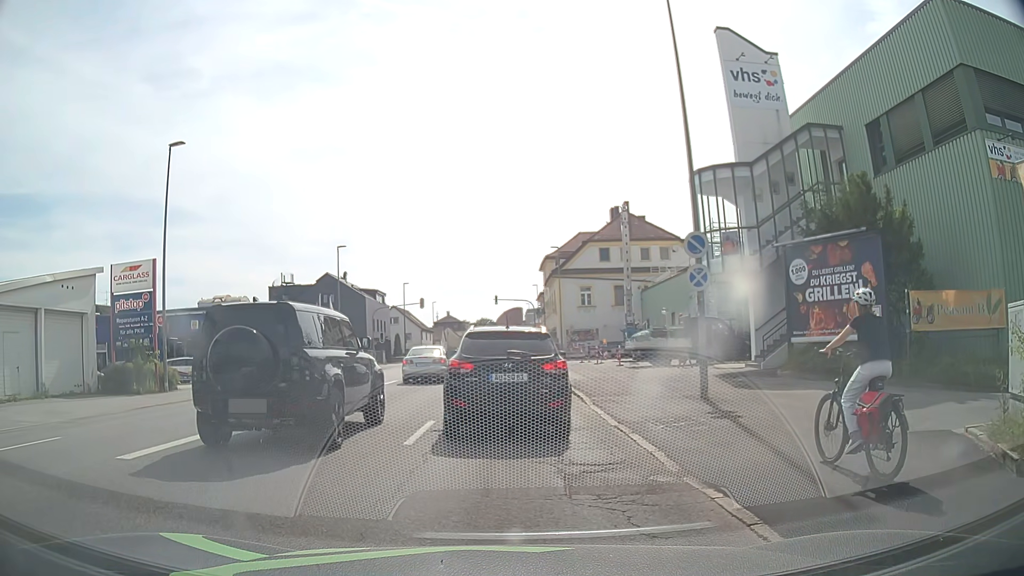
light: Day
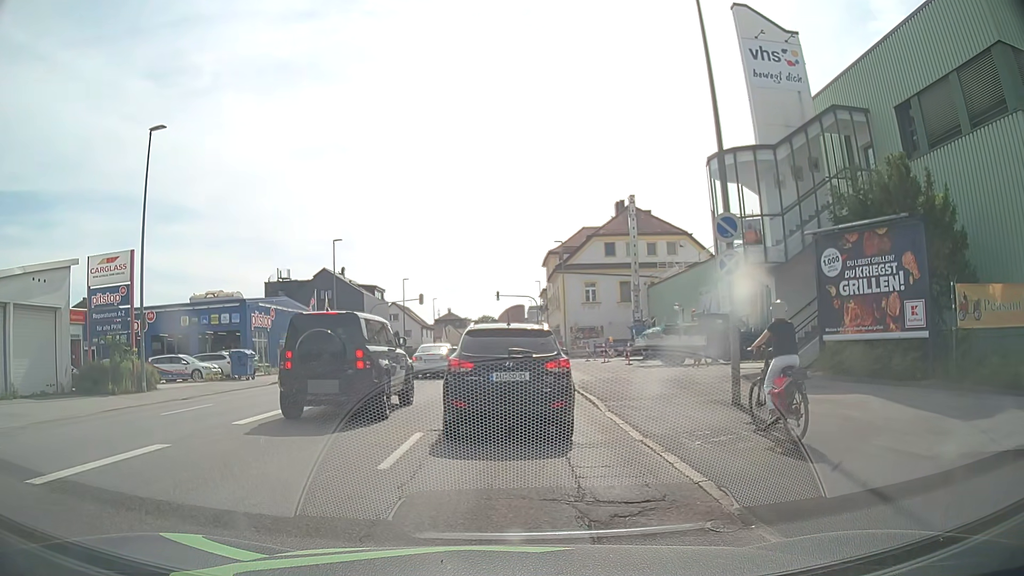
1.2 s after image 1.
(0.0, +2.0) m; +2°
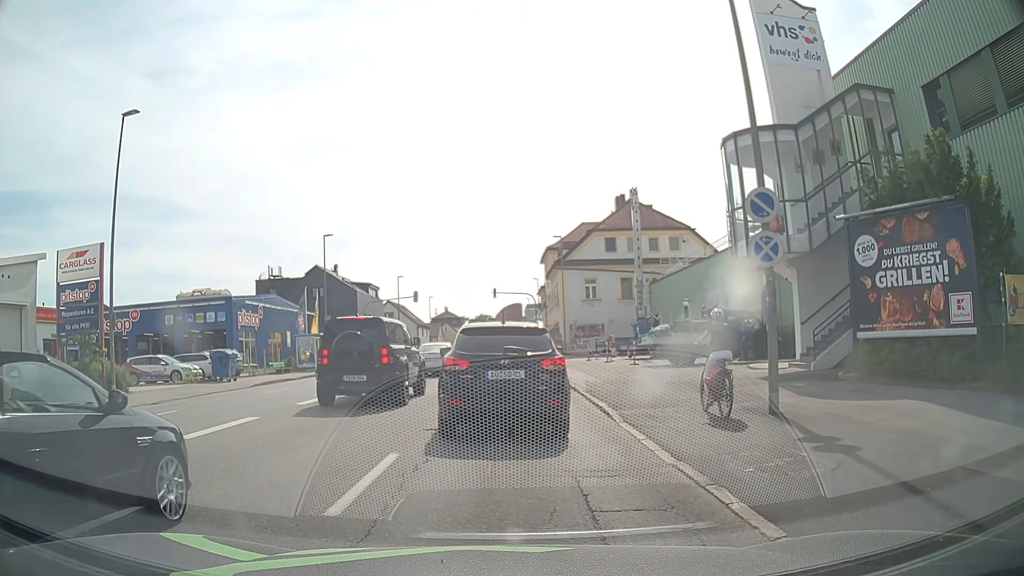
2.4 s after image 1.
(0.0, +2.1) m; 0°
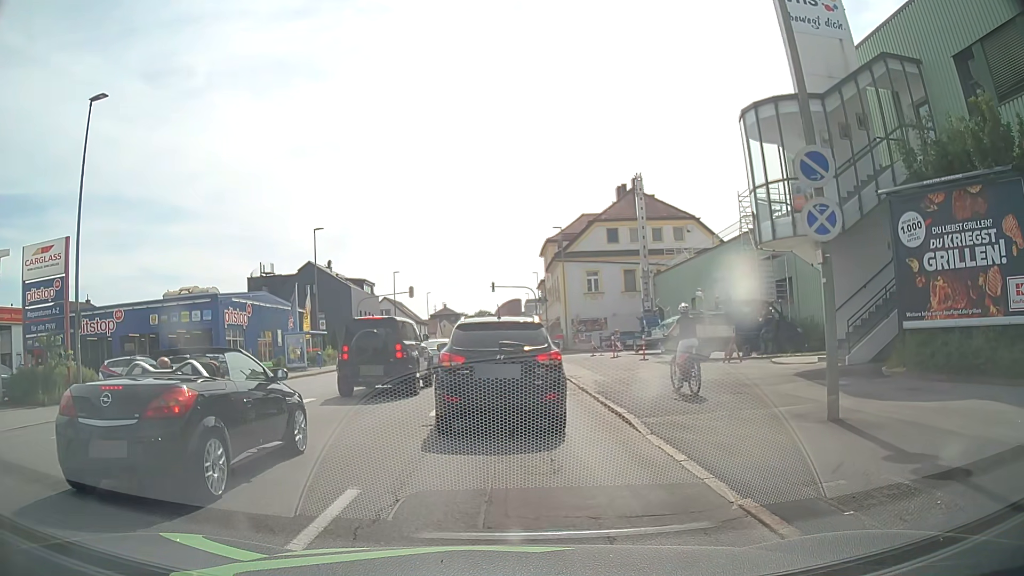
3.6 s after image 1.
(0.0, +2.2) m; +1°
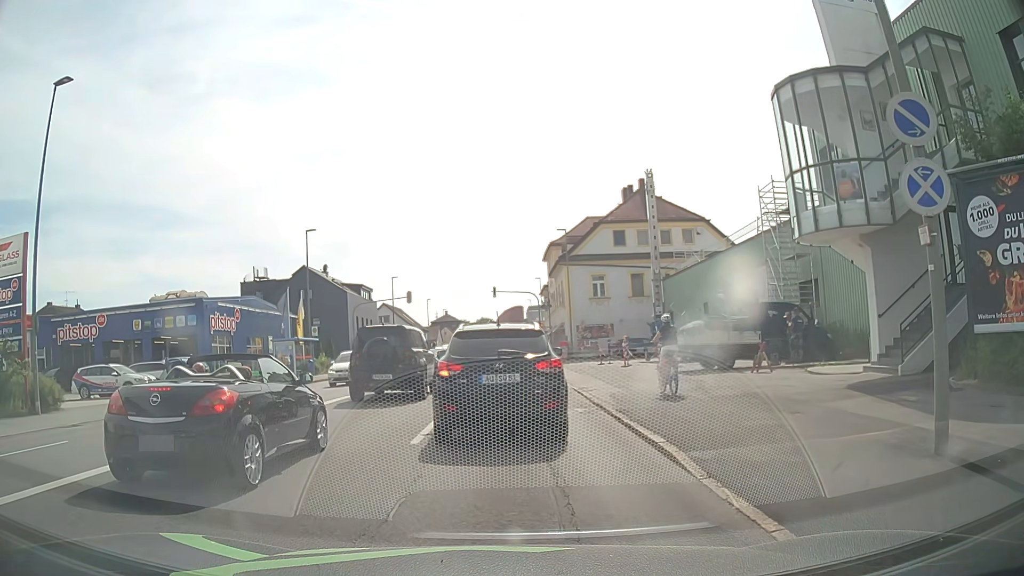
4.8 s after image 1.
(0.0, +2.6) m; -2°
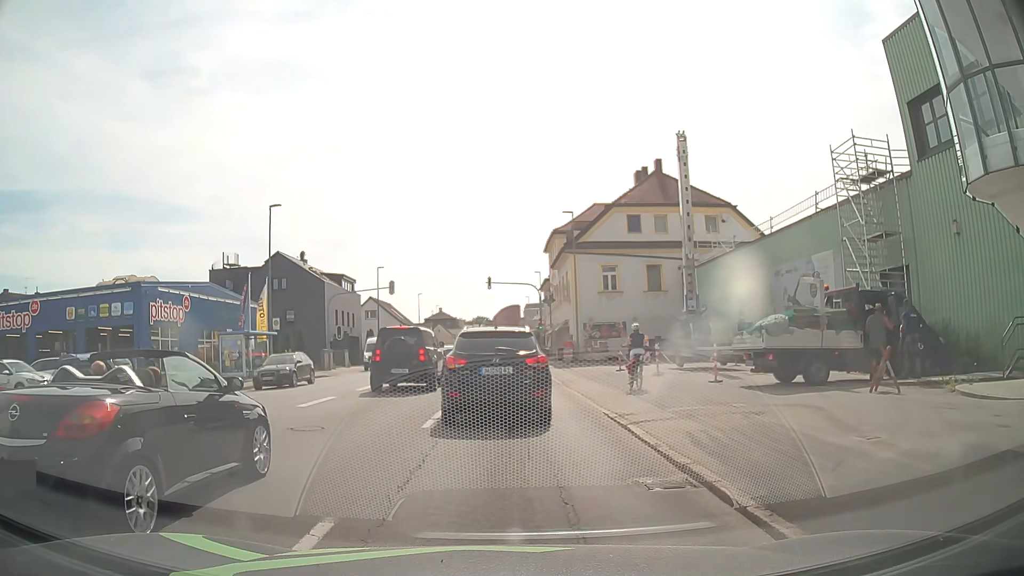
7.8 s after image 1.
(+0.1, +7.4) m; -1°
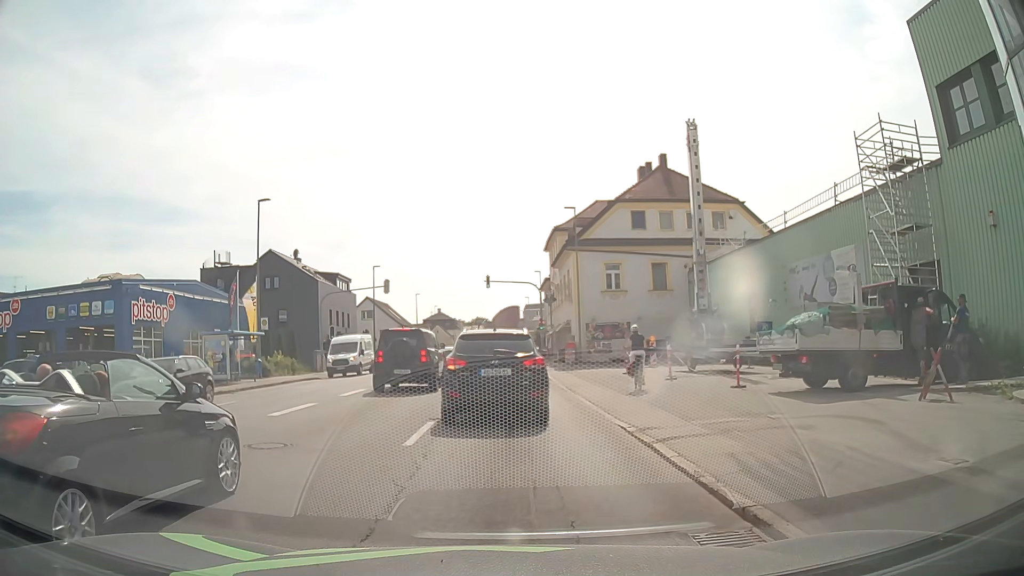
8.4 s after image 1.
(0.0, +1.9) m; +1°
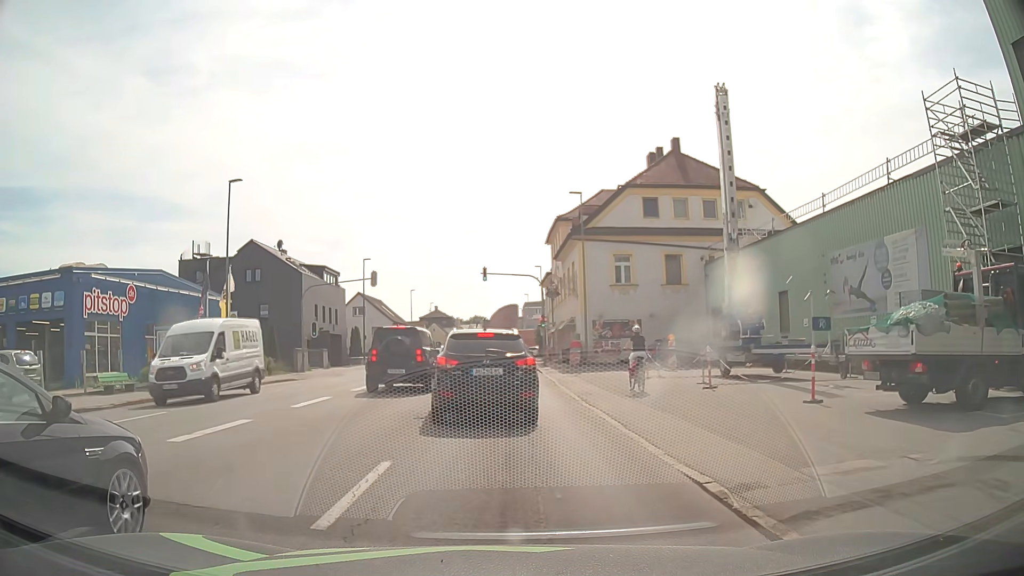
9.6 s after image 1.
(+0.1, +4.4) m; +1°
(0, +10) (0, +20) (0, +30) (0, +40) (0, +50) (-1, +60) (-1, +70) (-2, +80) (-3, +90) (-3, +100) m
